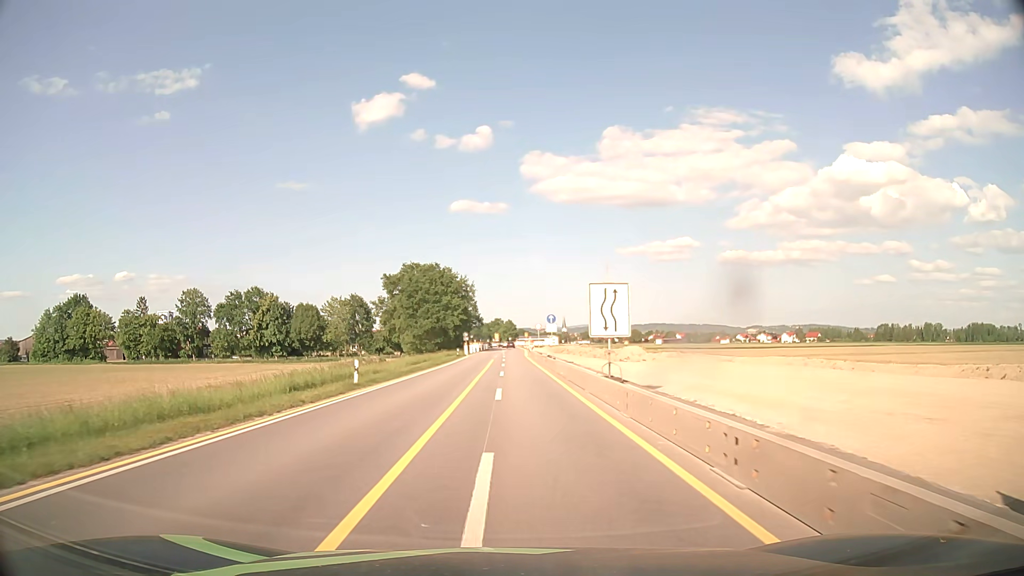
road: motorway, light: Day
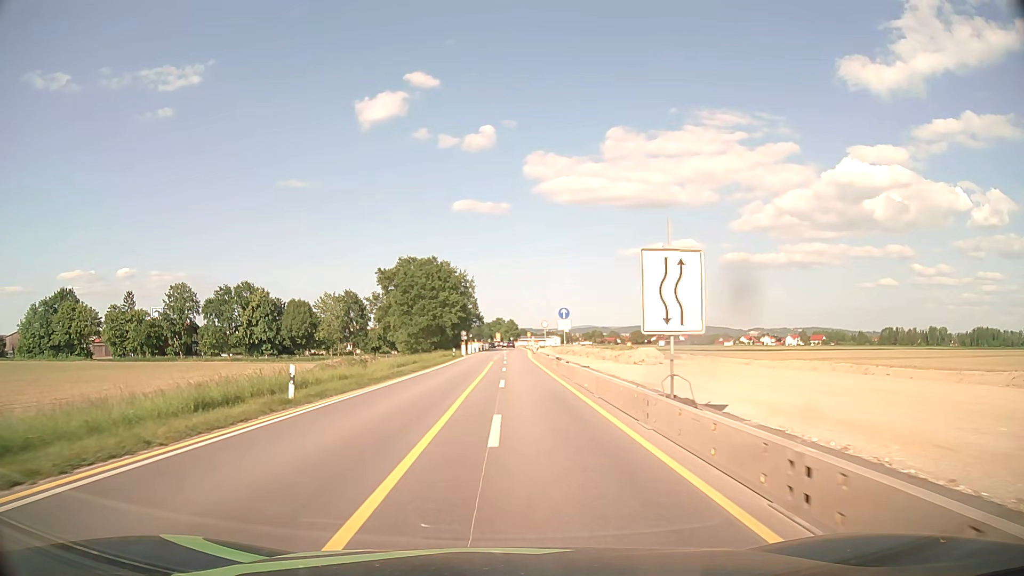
(0.0, +7.6) m; 0°
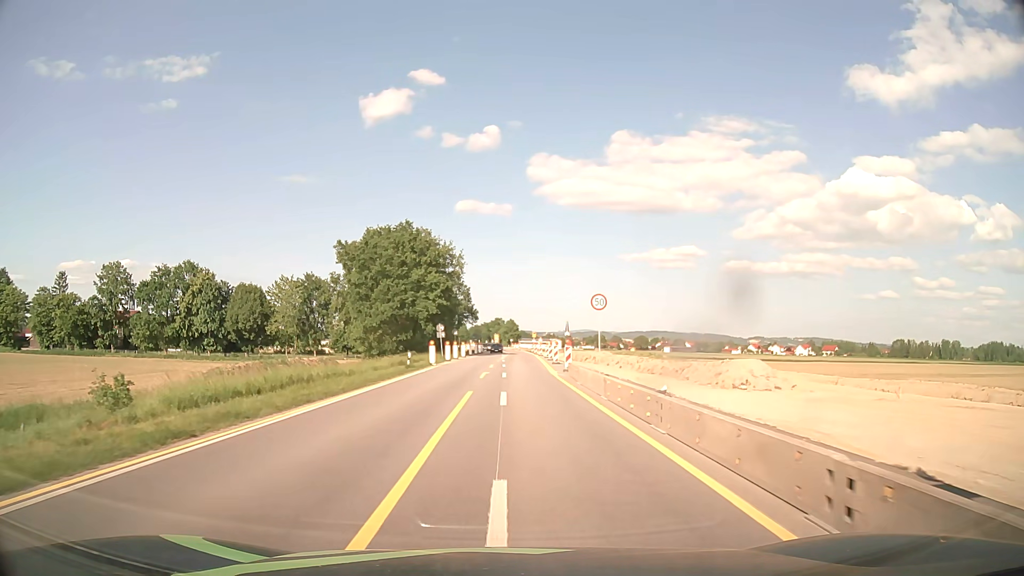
(-0.1, +30.4) m; 0°
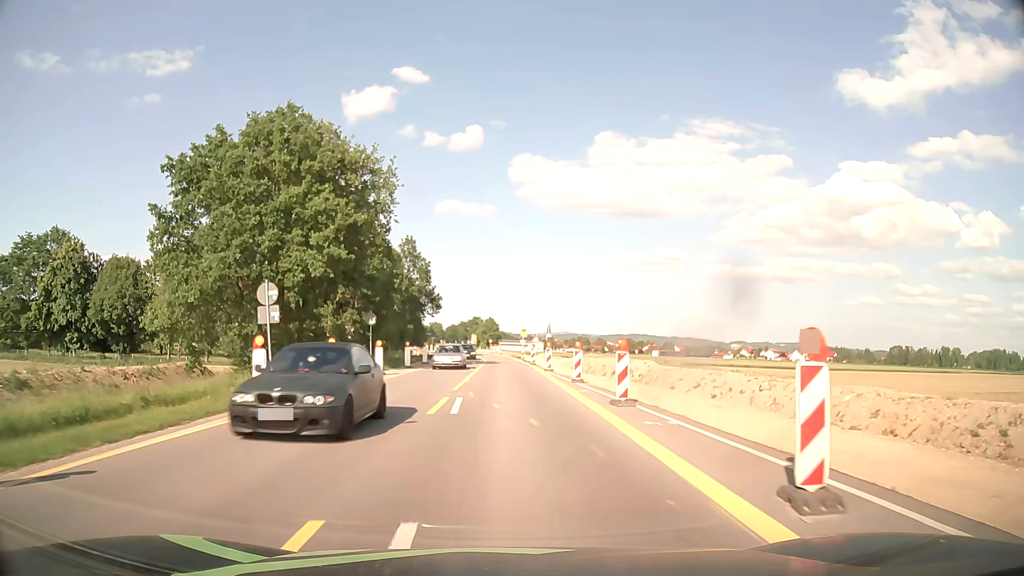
(+0.4, +38.0) m; +2°
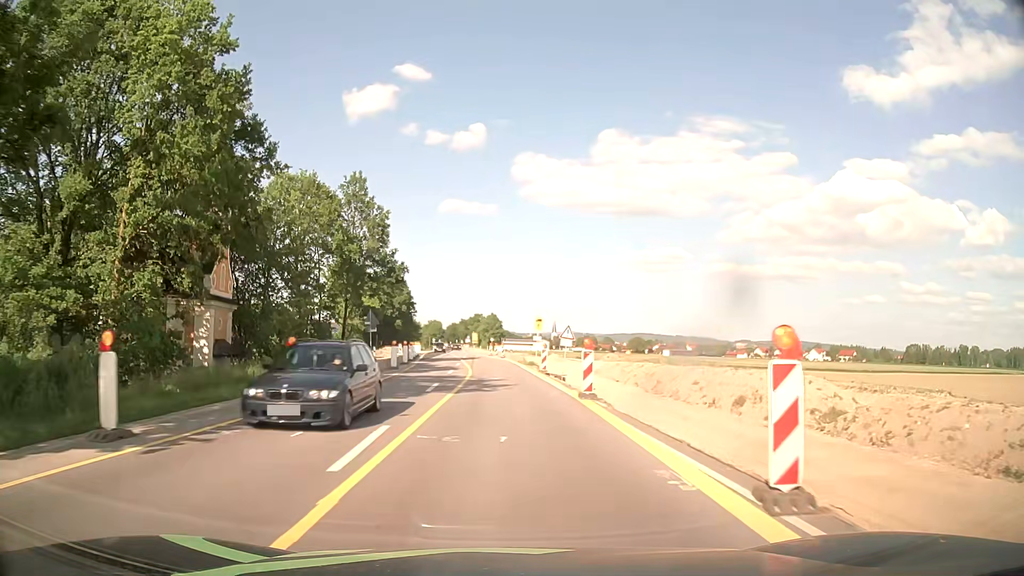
(+0.1, +30.4) m; 0°
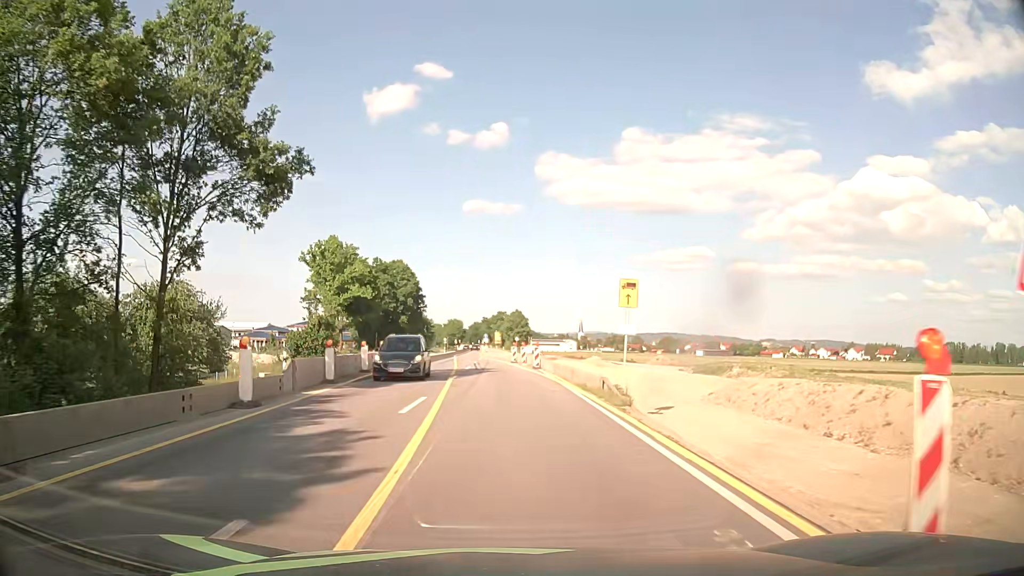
(-0.5, +30.4) m; -2°
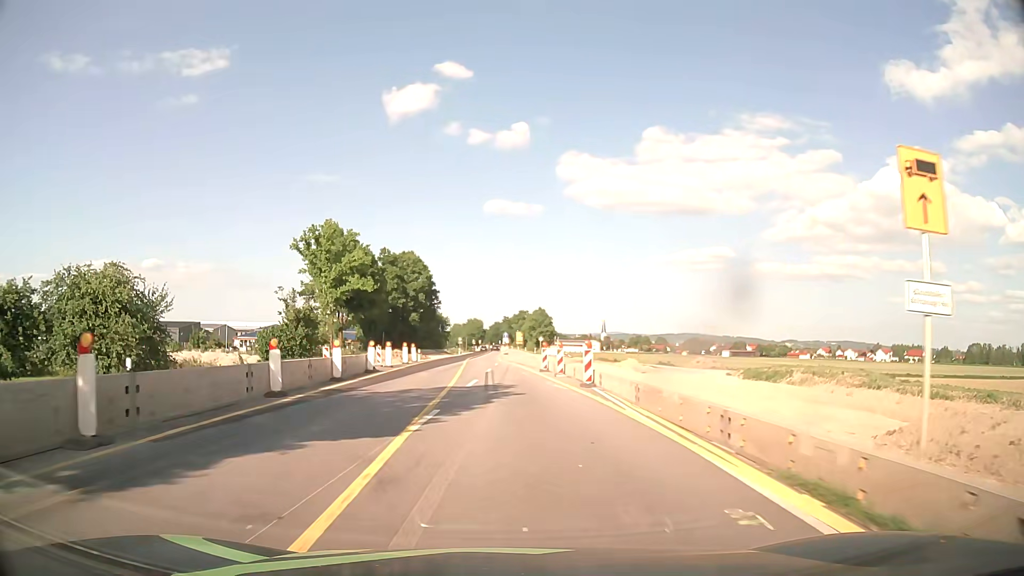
(-0.2, +15.2) m; -2°
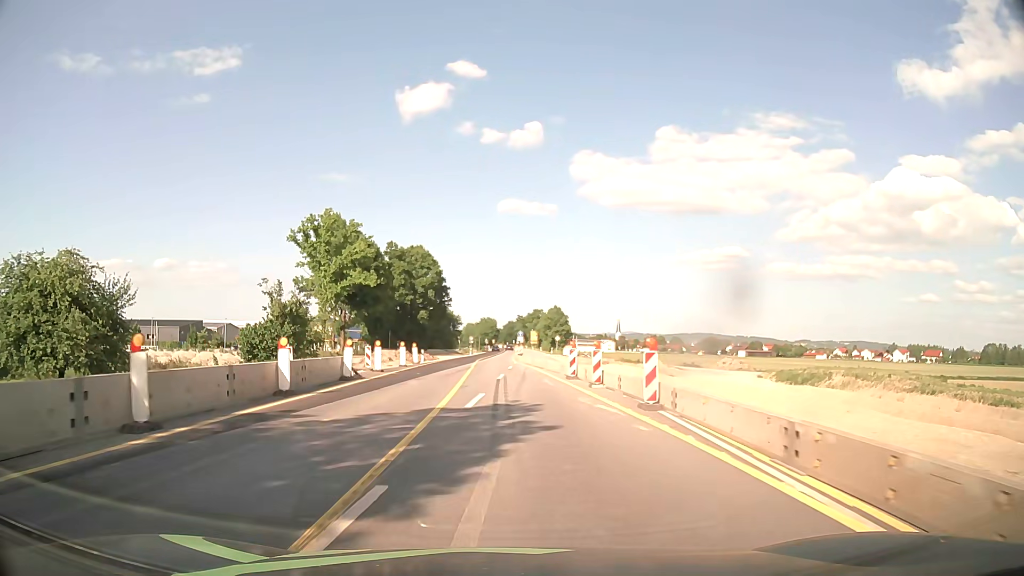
(0.0, +7.6) m; 0°
(0, +10) (0, +20) (-1, +30) (-1, +40) (-1, +50) (-2, +60) (-2, +70) (-2, +80) (-1, +90) (-1, +100) m
